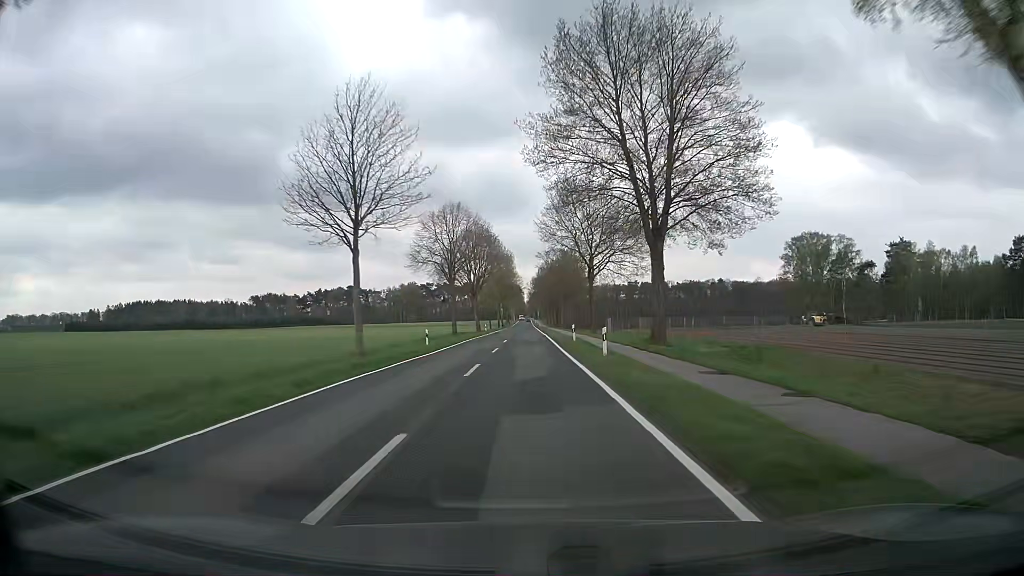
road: secondary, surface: asphalt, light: Day
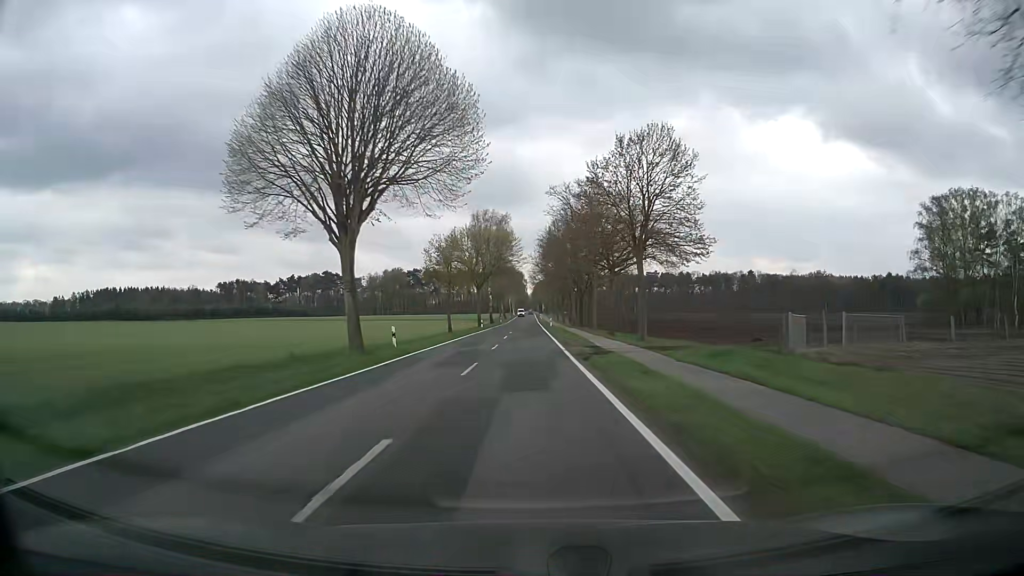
(-0.2, +60.6) m; 0°
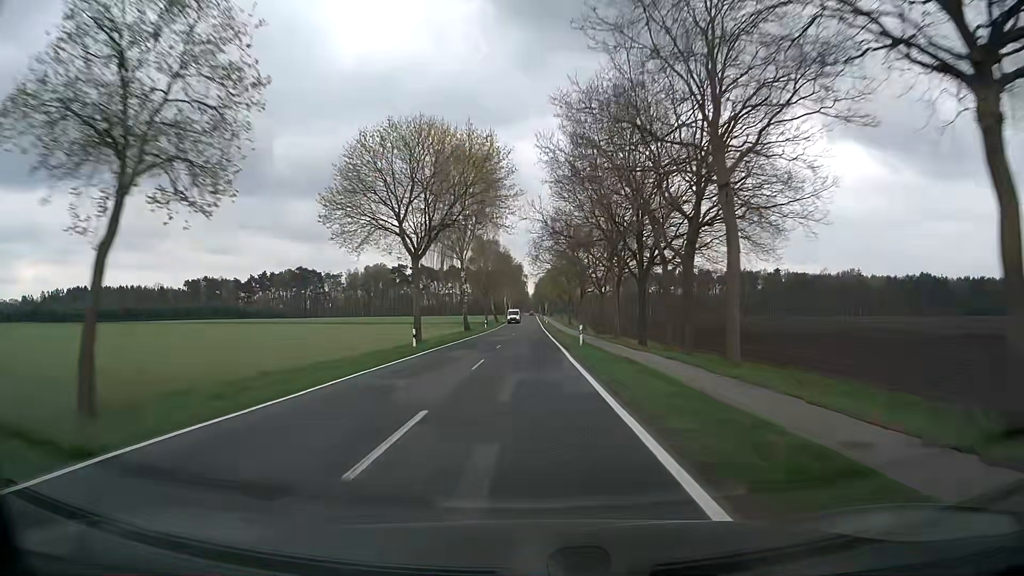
(-0.1, +45.7) m; 0°
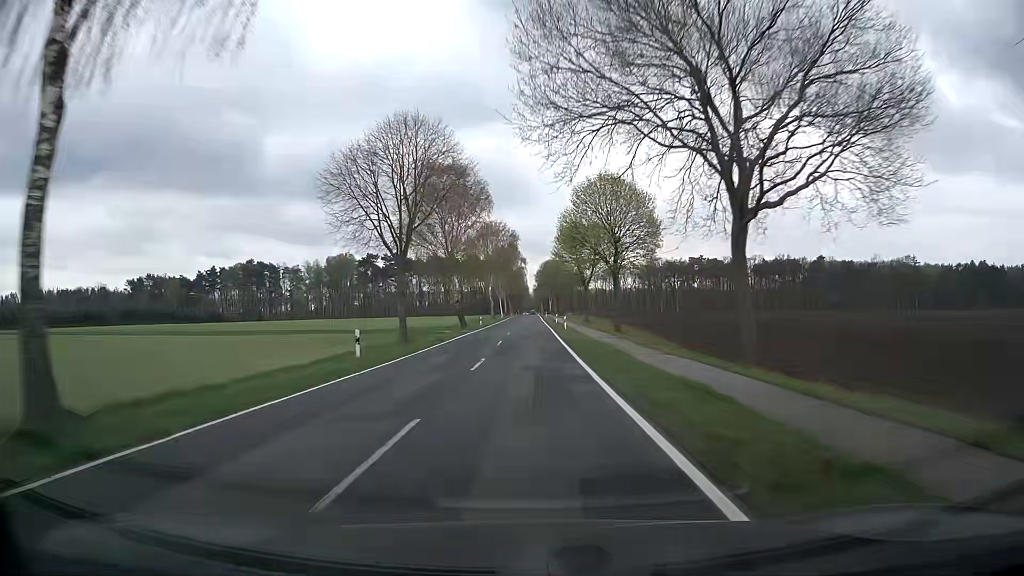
(0.0, +61.2) m; 0°
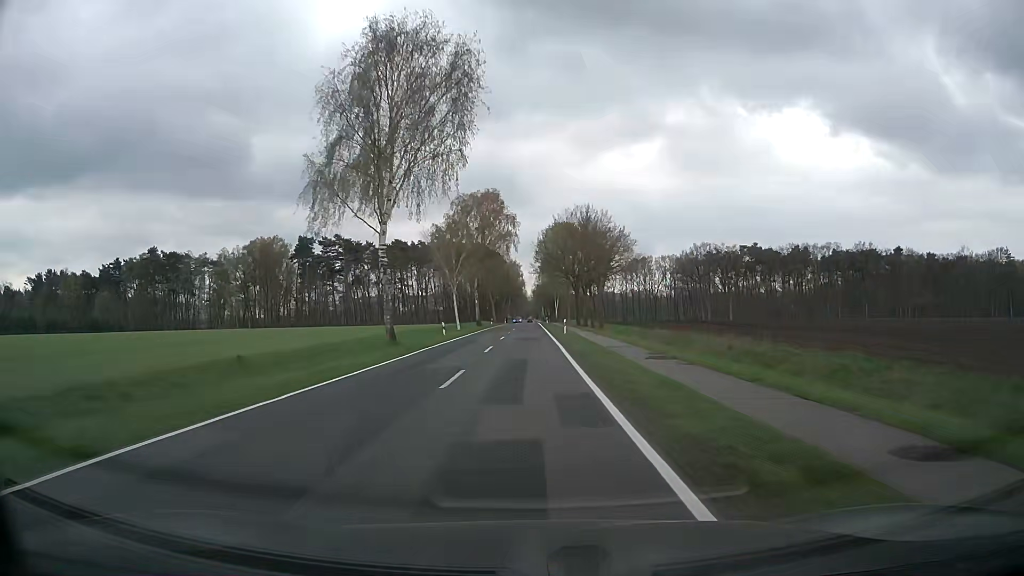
(+0.2, +76.6) m; 0°
(0, +10) (0, +20) (0, +30) (0, +40) (0, +50) (0, +60) (0, +70) (0, +80) (0, +90) (0, +100) m
